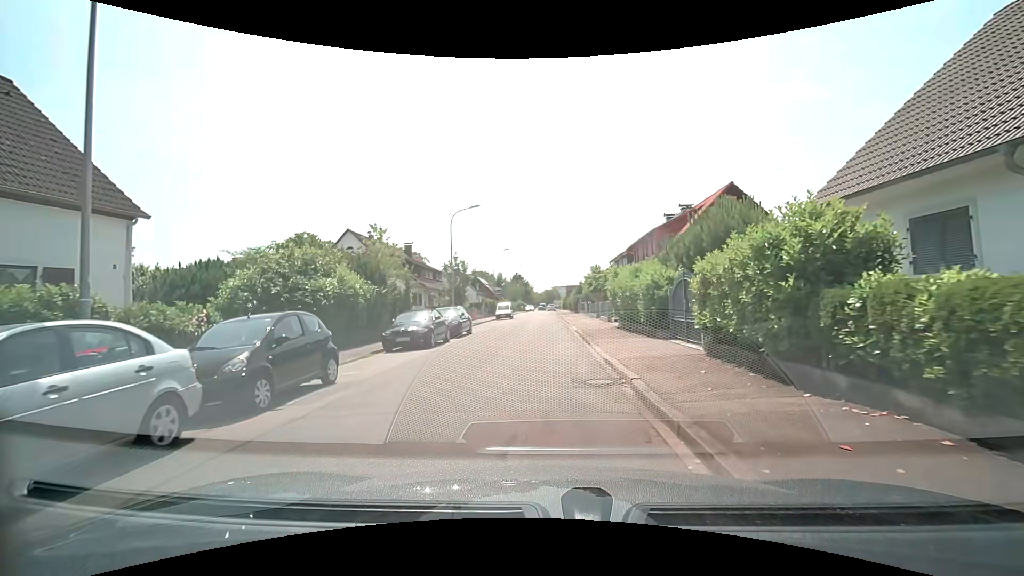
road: residential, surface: asphalt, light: Day
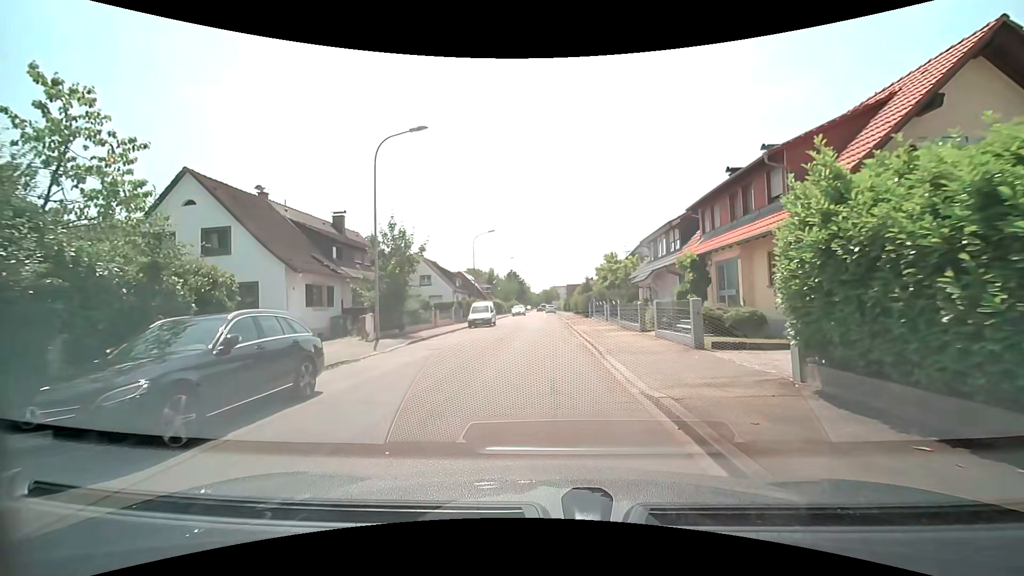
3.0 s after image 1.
(+0.1, +17.6) m; 0°
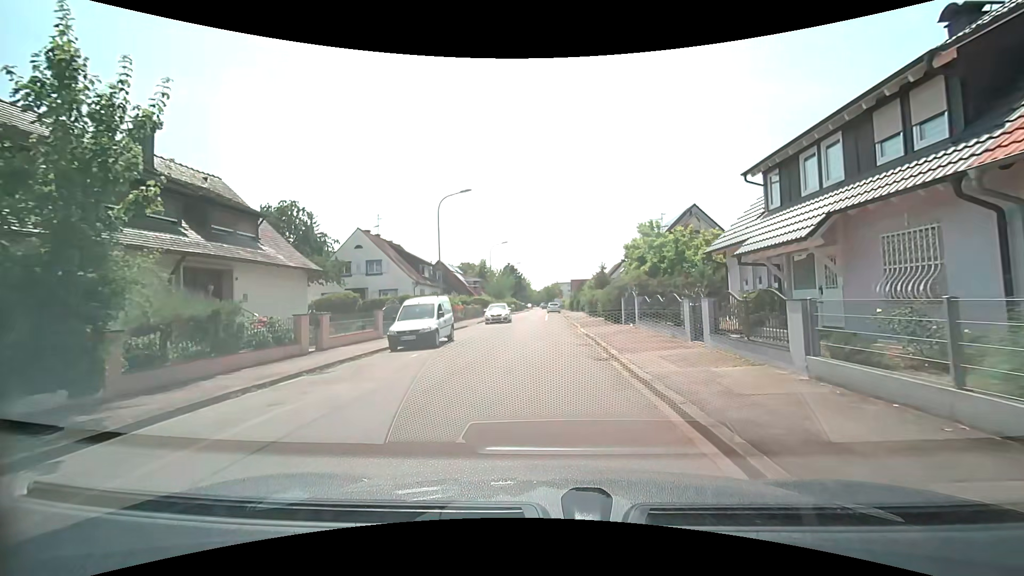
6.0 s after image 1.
(+0.1, +17.7) m; 0°
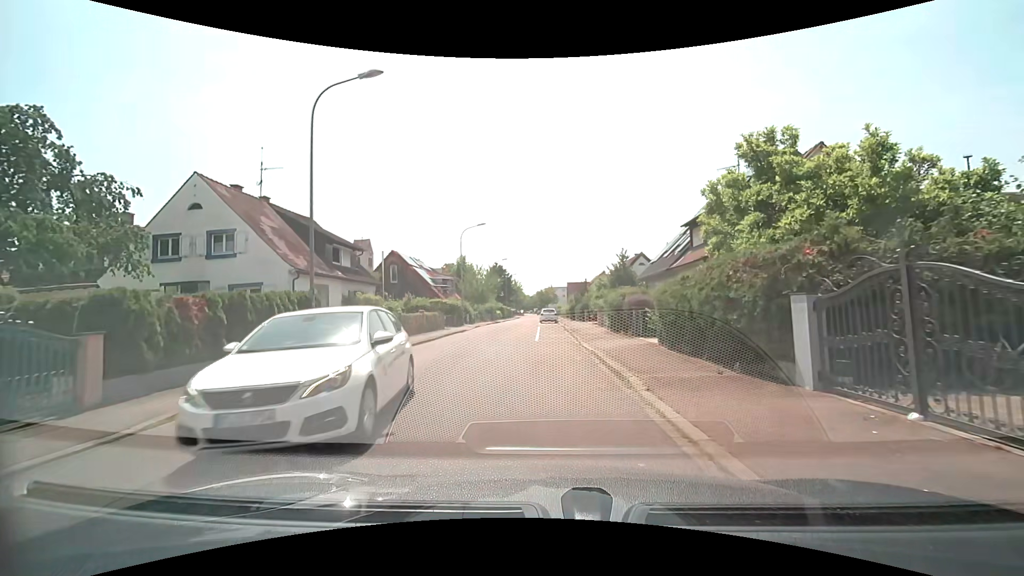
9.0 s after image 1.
(+0.1, +18.2) m; +1°
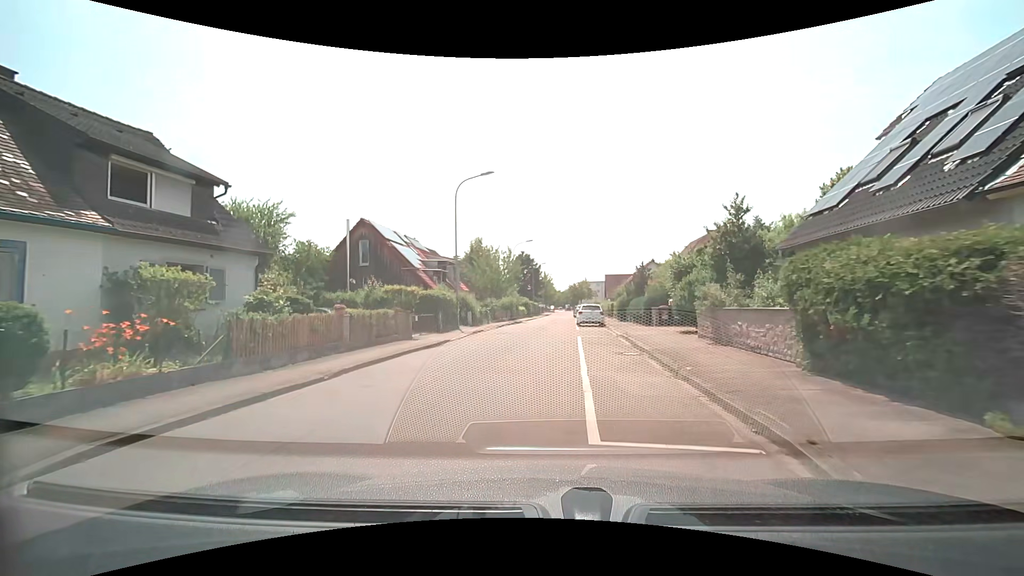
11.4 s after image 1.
(-0.5, +16.5) m; -3°
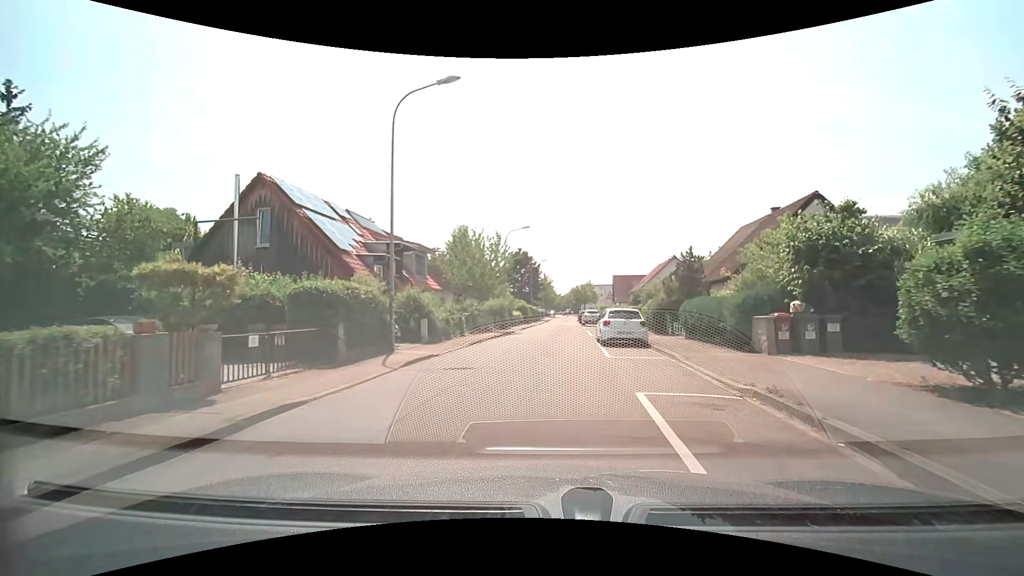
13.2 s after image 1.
(-0.2, +12.9) m; -1°
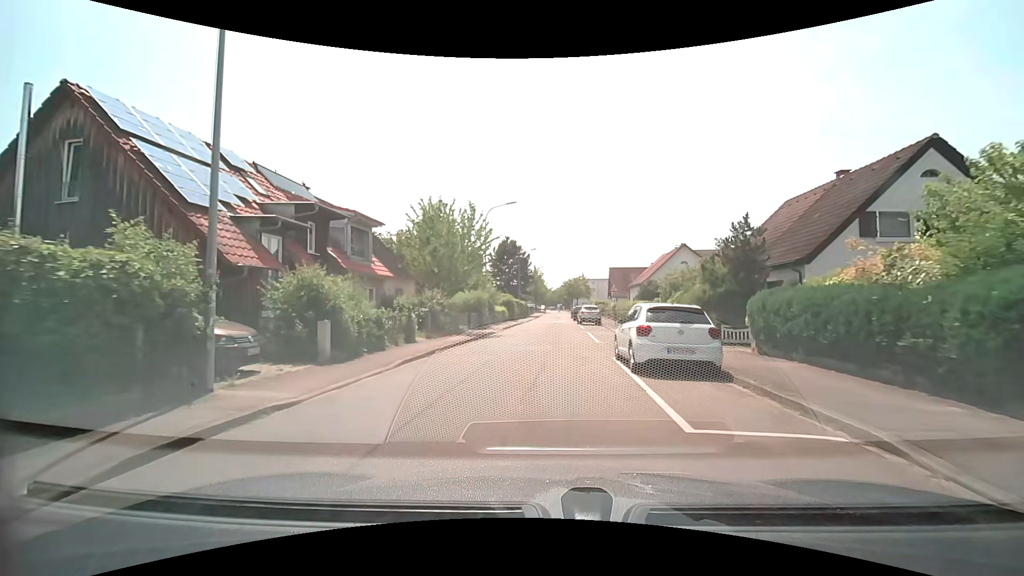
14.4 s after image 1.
(+0.2, +8.7) m; +1°
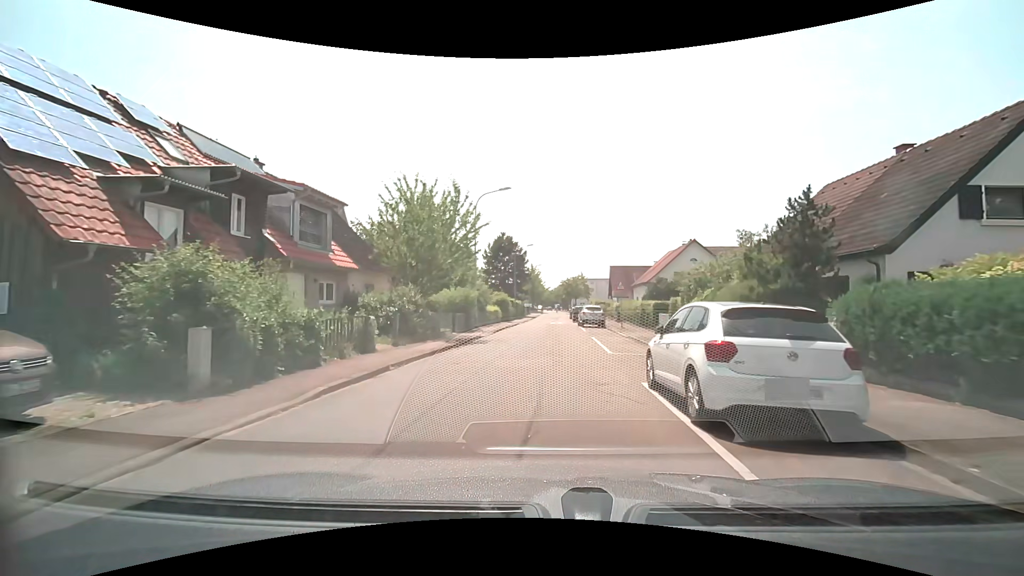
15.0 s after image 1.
(0.0, +4.4) m; 0°
(0, +10) (0, +20) (+1, +30) (+1, +40) (+1, +50) (+2, +60) (+2, +70) (+3, +80) (+5, +90) (+5, +100) m
